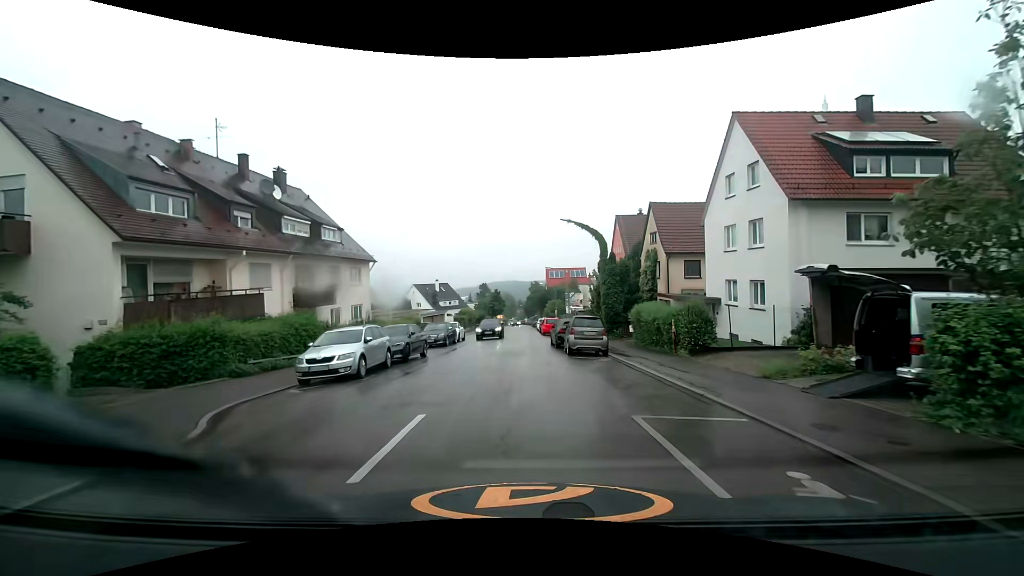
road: tertiary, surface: asphalt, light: Day
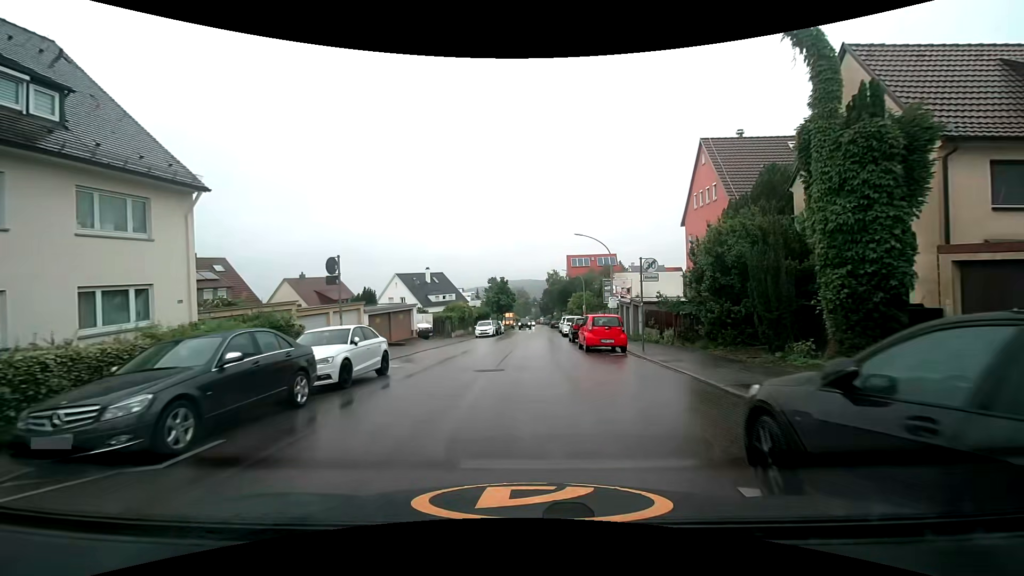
(-0.7, +23.2) m; -3°
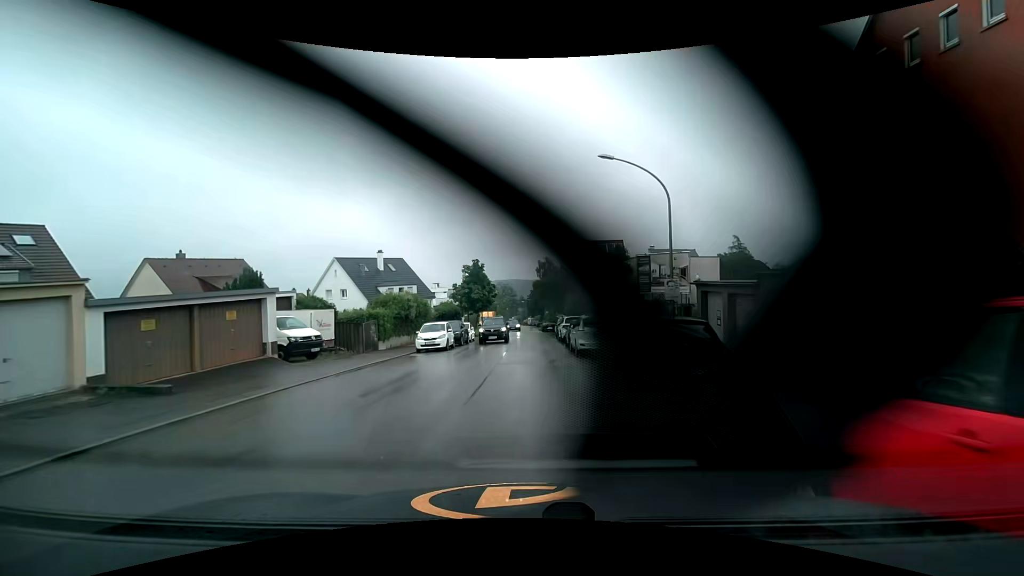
(+0.4, +19.2) m; +1°
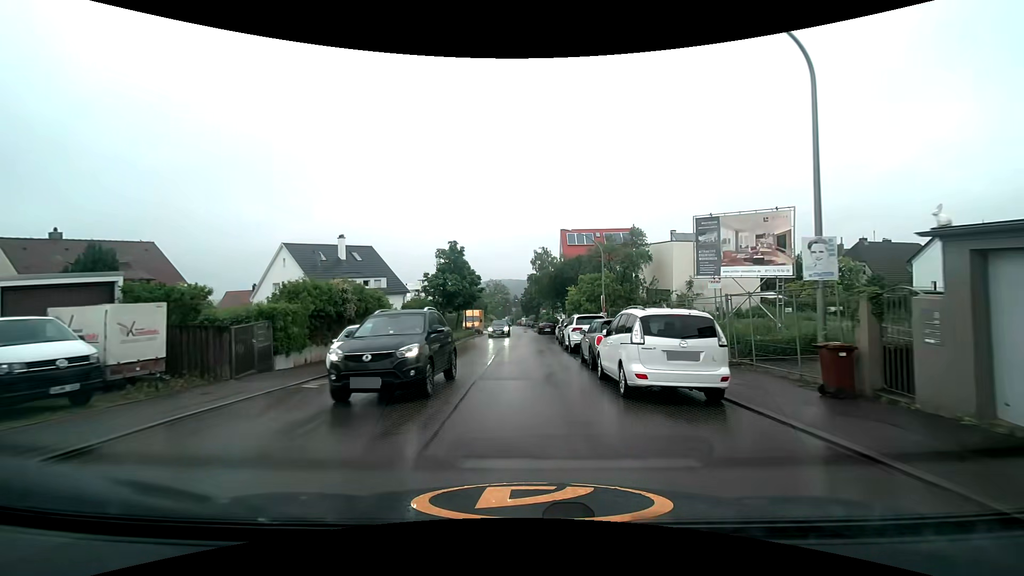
(+0.1, +10.7) m; +1°
